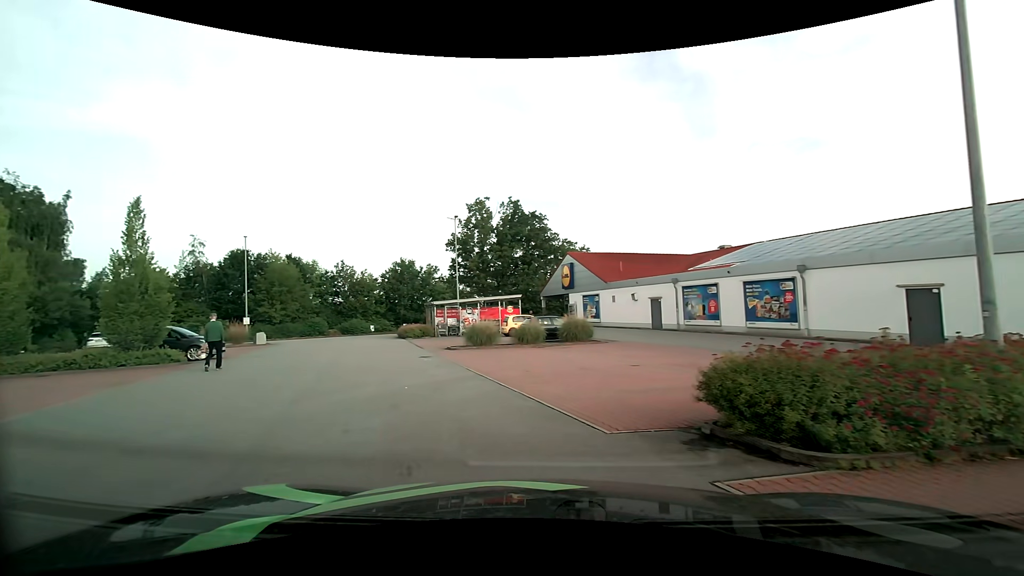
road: residential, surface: asphalt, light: Day
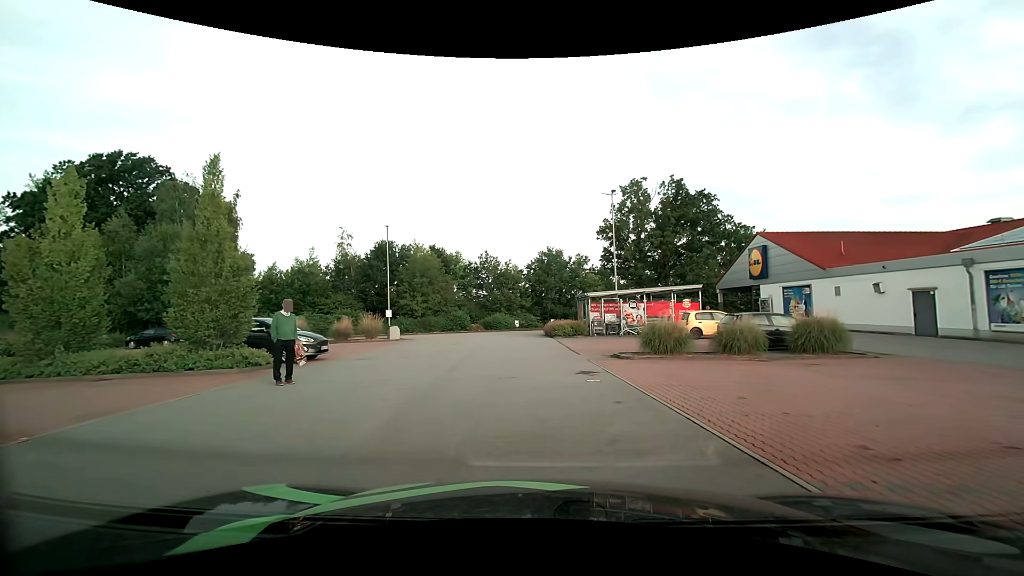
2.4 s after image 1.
(-1.6, +7.1) m; -18°
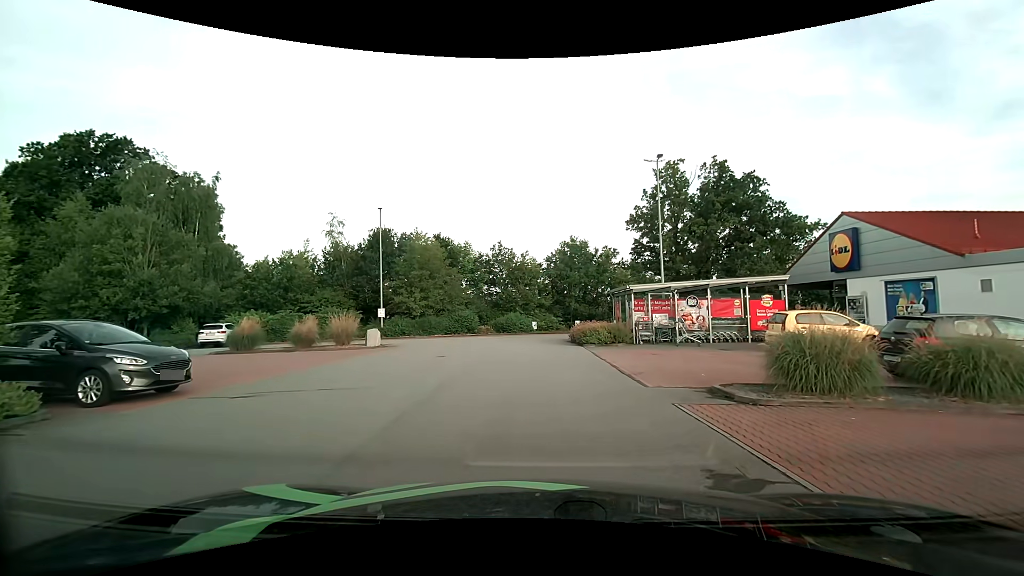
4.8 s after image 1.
(-0.3, +8.0) m; -2°
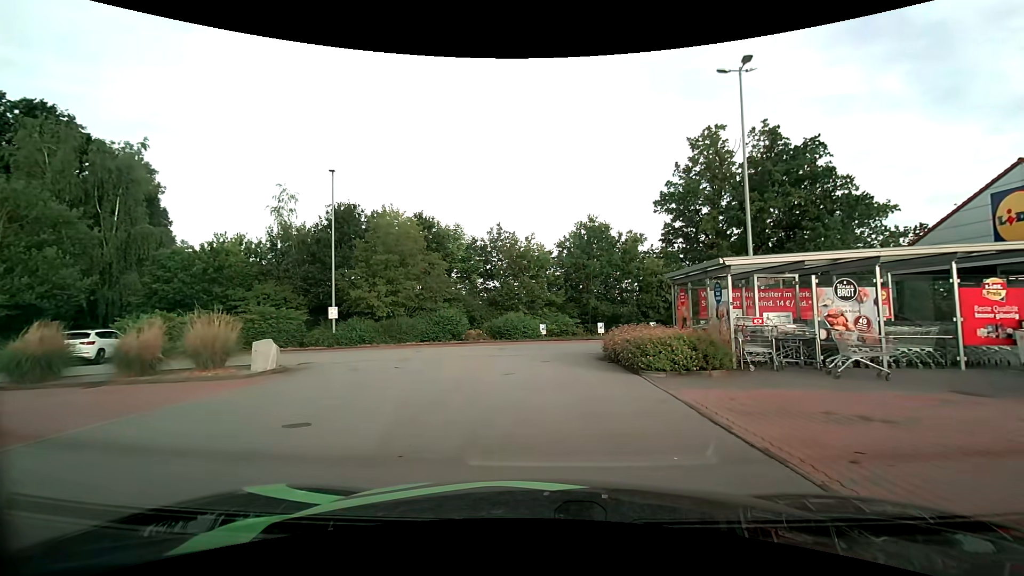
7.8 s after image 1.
(-0.2, +10.7) m; -1°
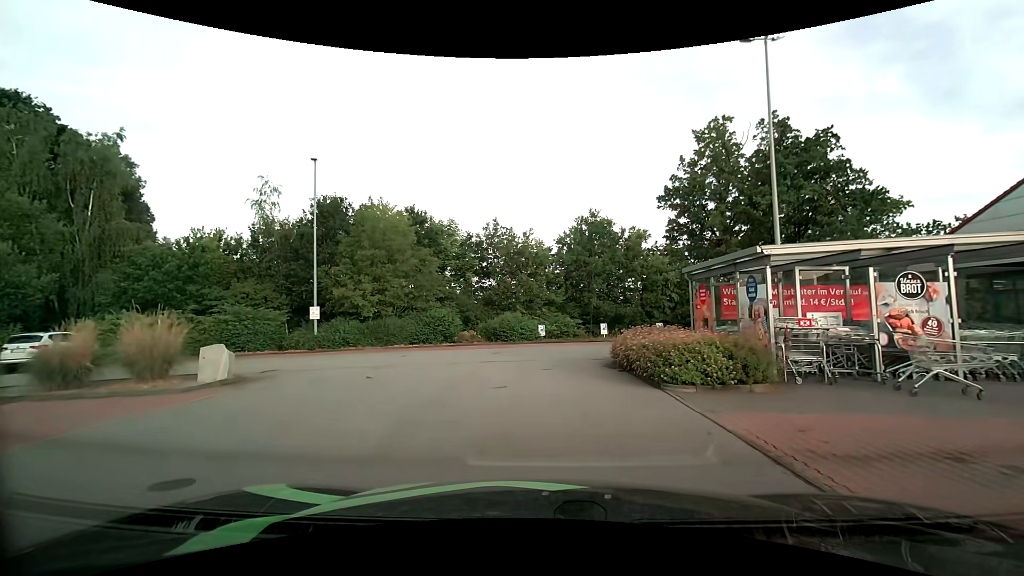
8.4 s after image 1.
(0.0, +2.1) m; 0°
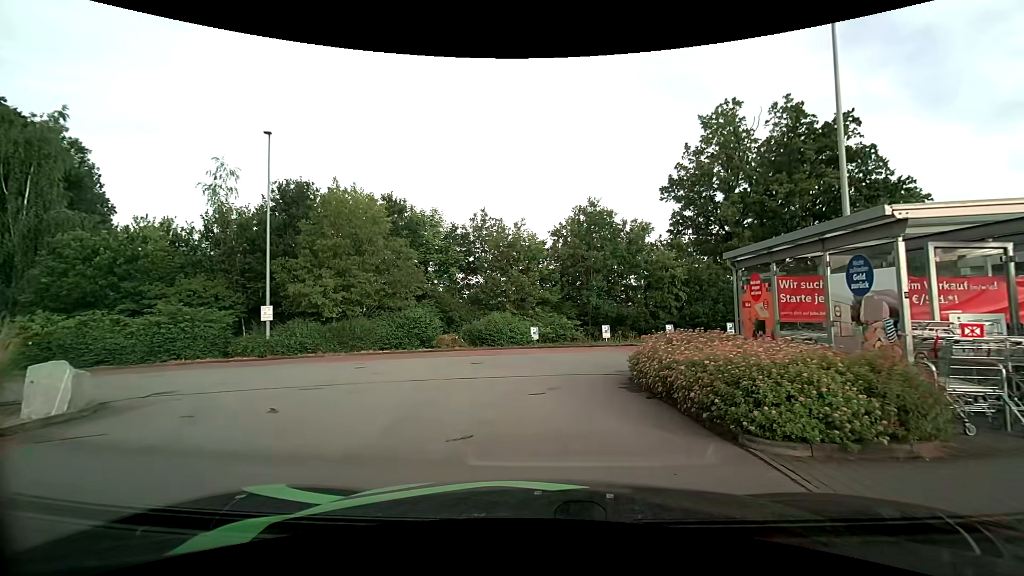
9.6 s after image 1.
(0.0, +3.8) m; +1°
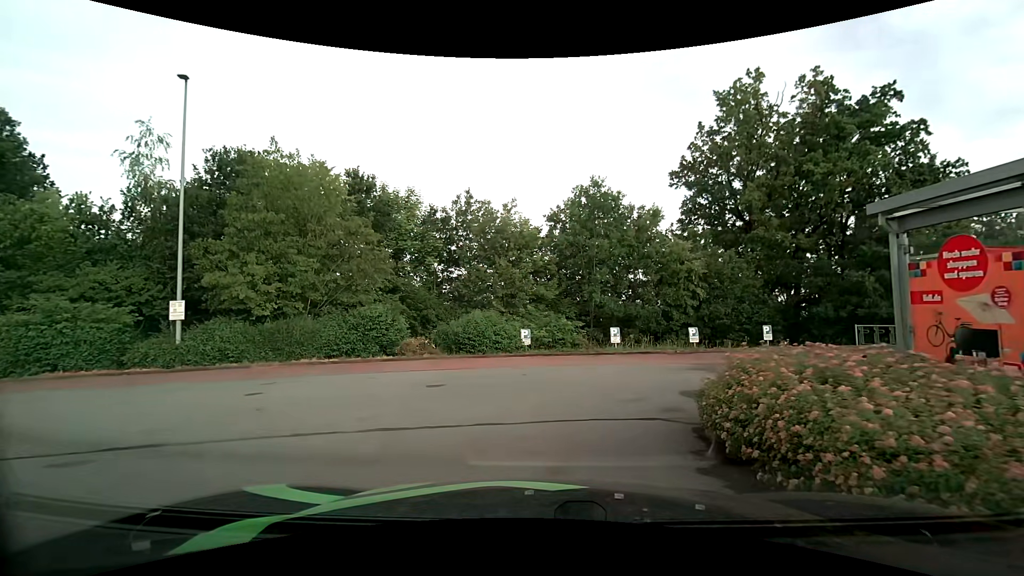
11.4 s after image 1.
(0.0, +5.0) m; 0°
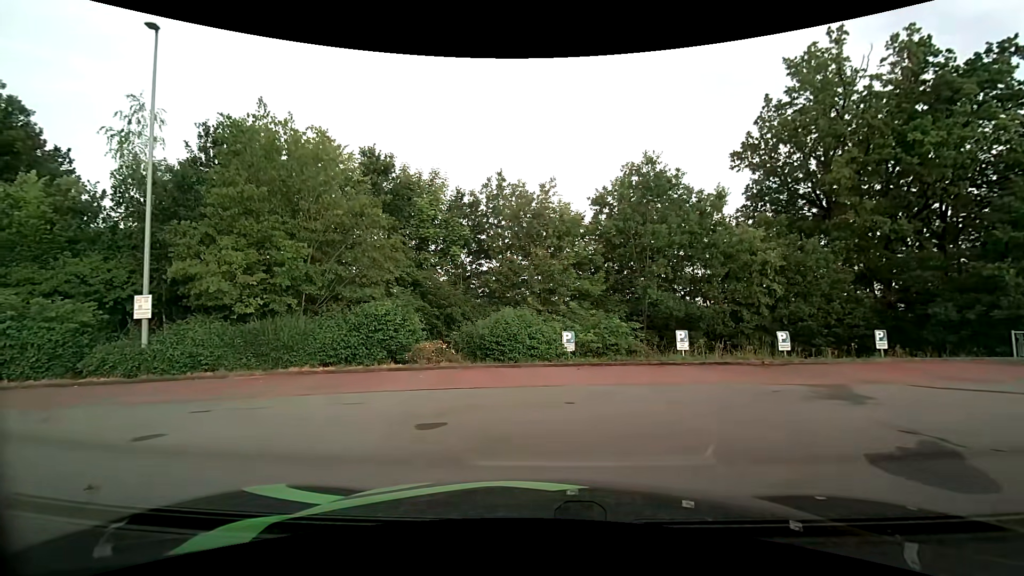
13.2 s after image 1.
(-0.1, +3.7) m; -4°
